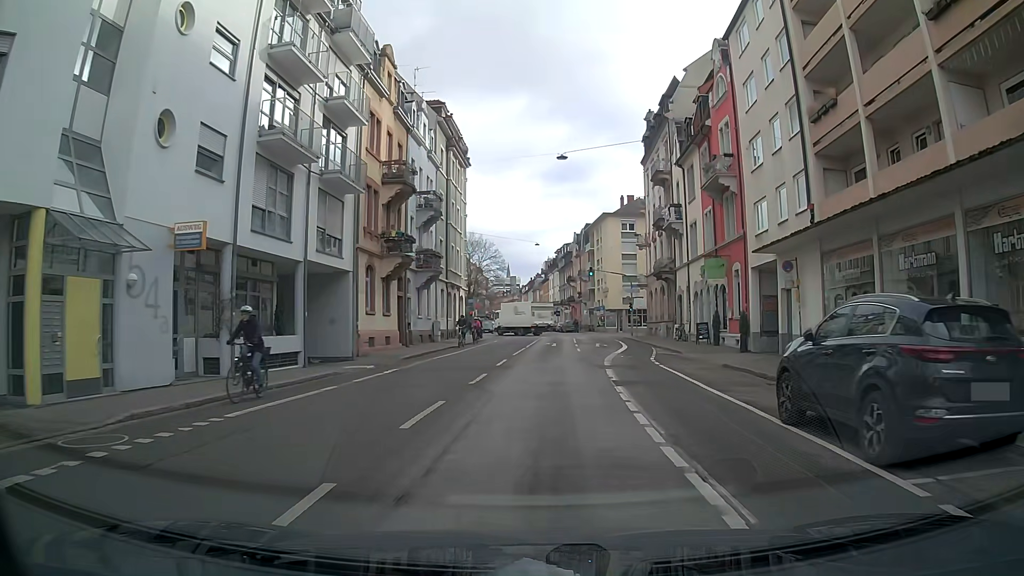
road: residential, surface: asphalt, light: Day
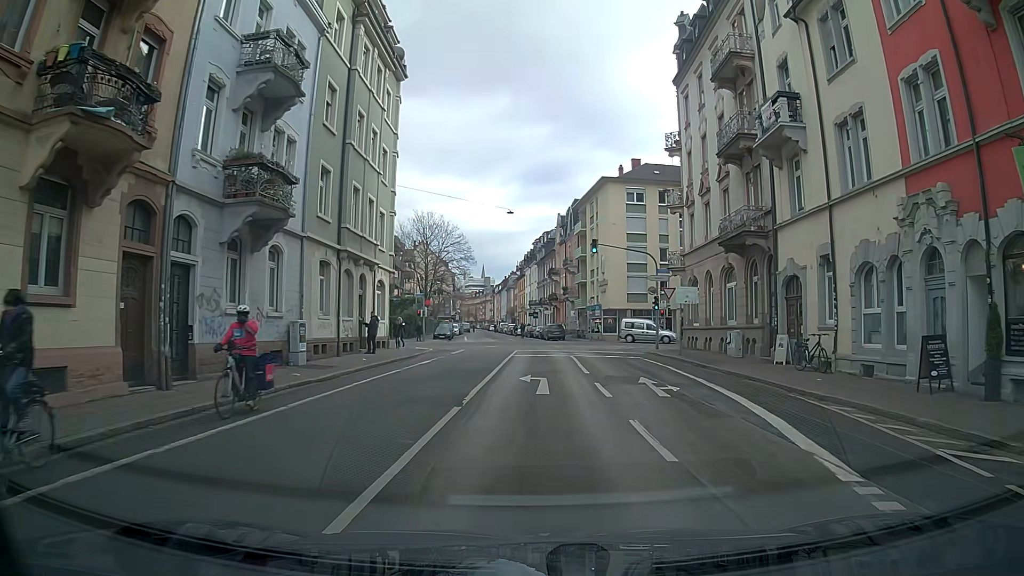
(+1.0, +23.1) m; +4°
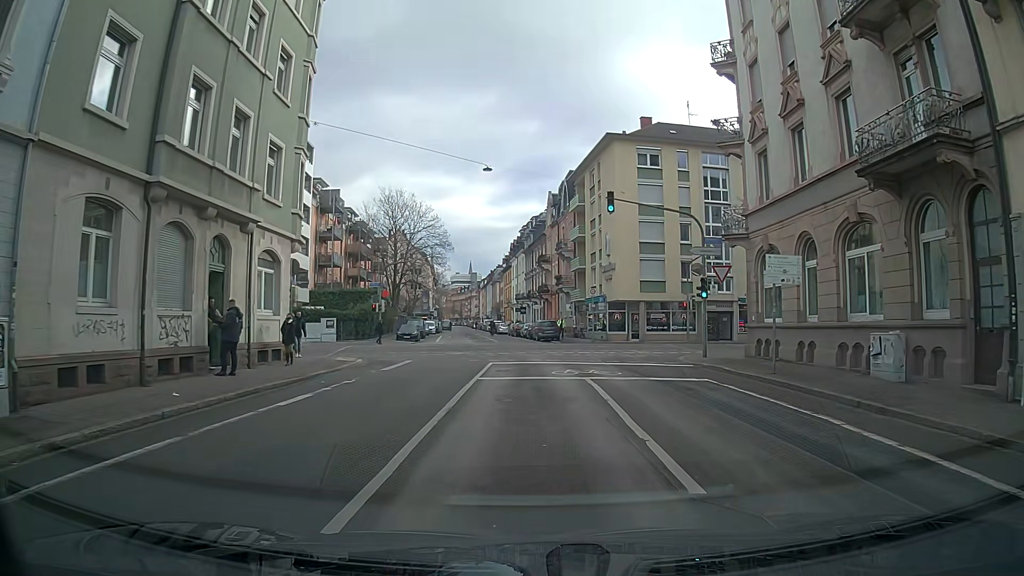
(+0.1, +13.5) m; +2°
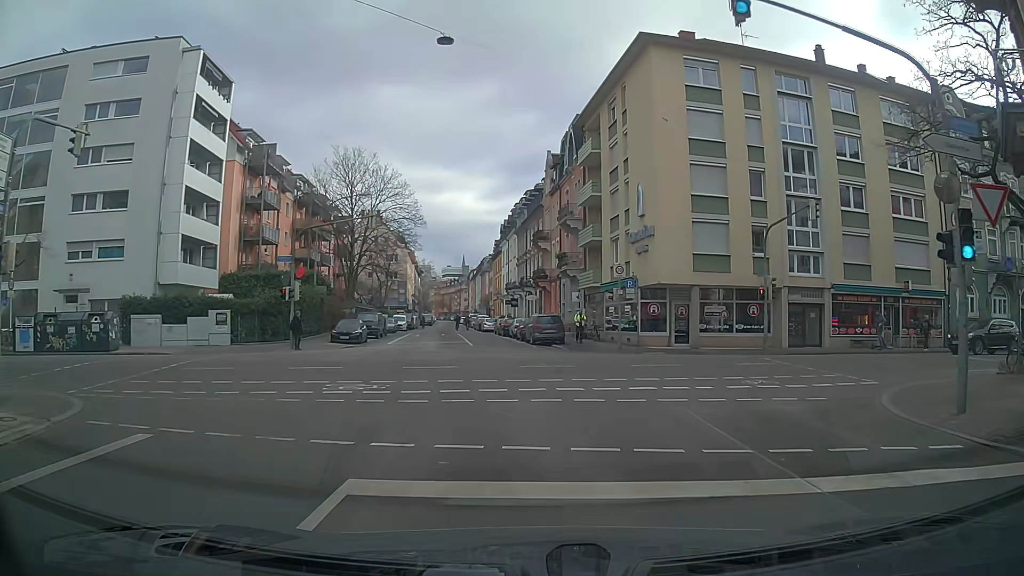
(-0.5, +17.2) m; -2°
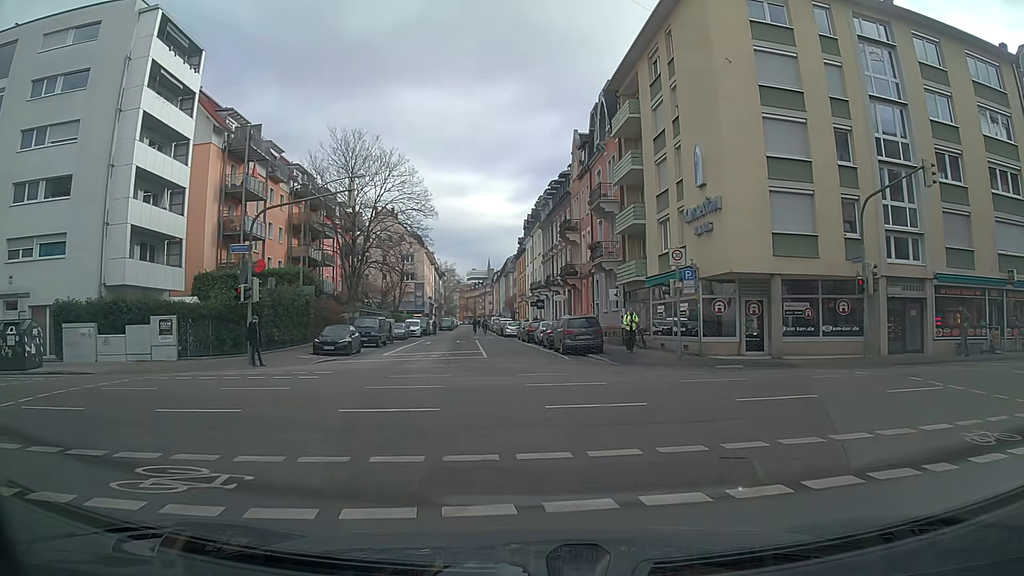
(0.0, +7.7) m; -1°
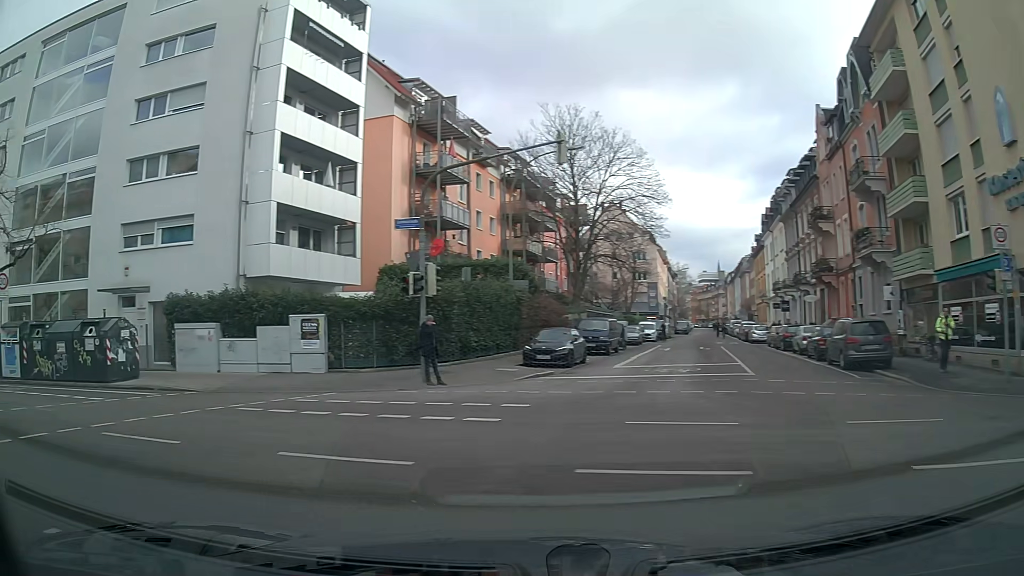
(-0.9, +7.0) m; -18°
